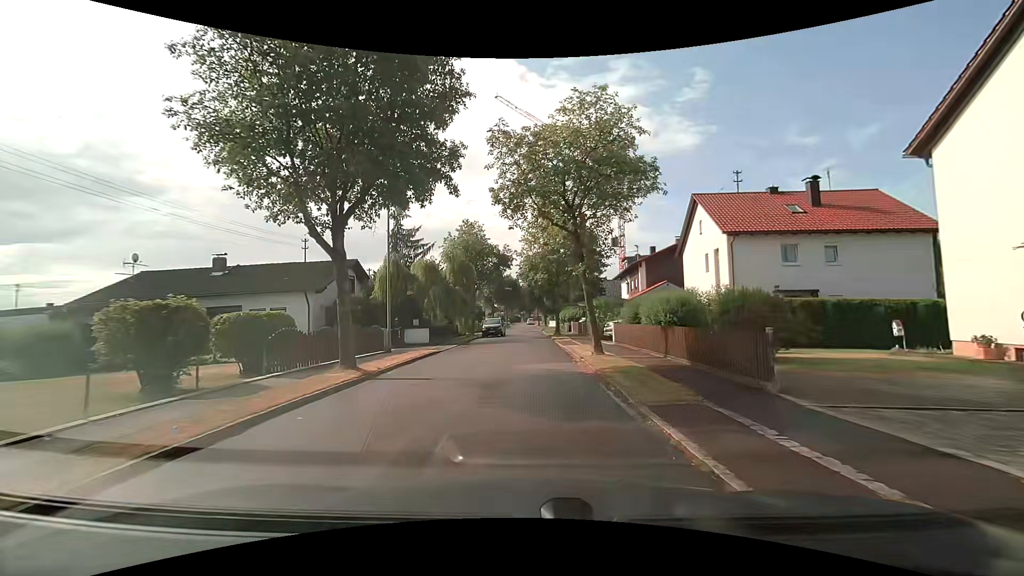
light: Day
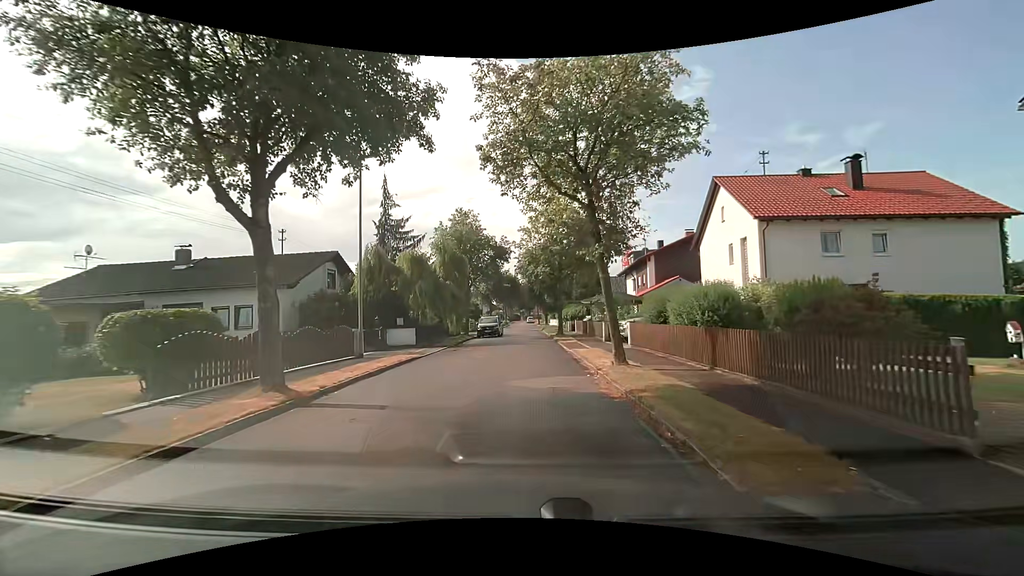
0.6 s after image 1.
(0.0, +3.7) m; 0°
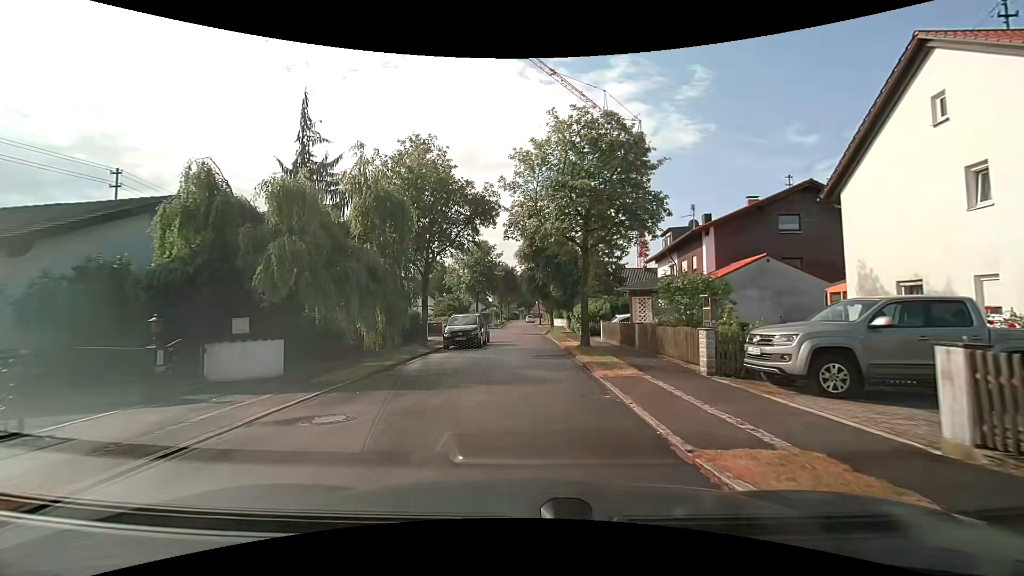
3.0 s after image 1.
(0.0, +14.8) m; -1°
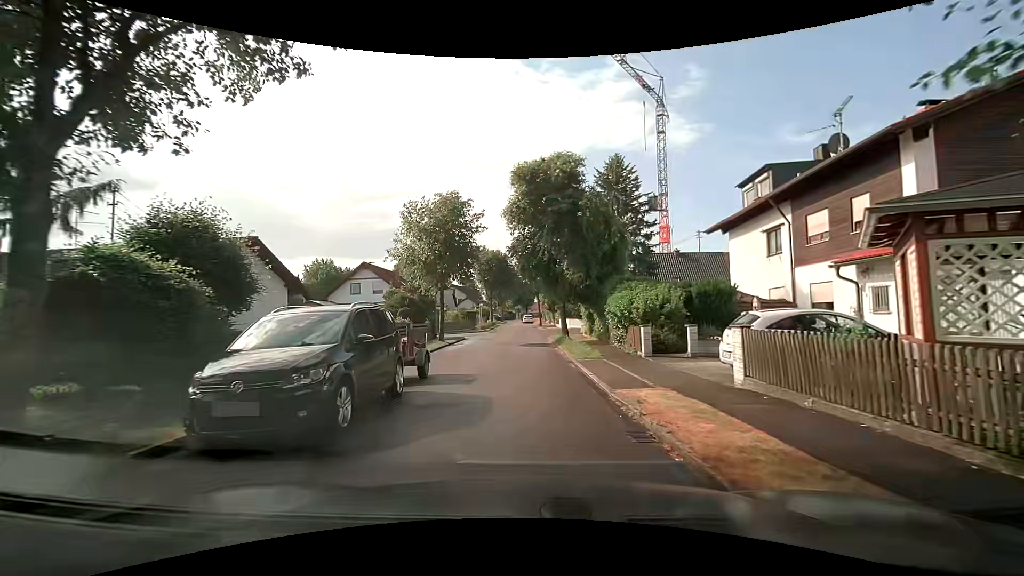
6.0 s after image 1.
(+0.4, +17.2) m; +1°
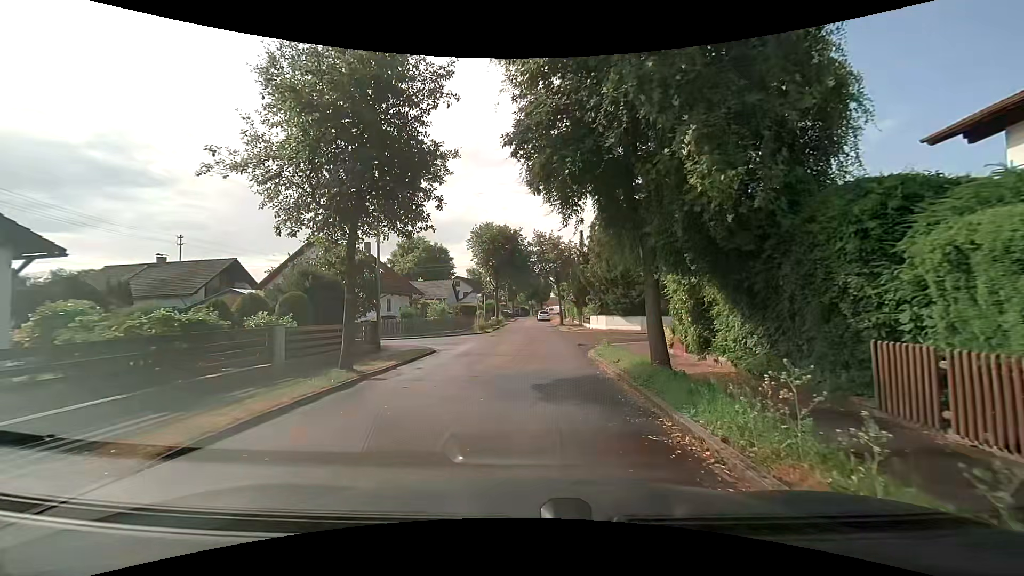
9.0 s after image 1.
(-0.1, +16.0) m; -1°
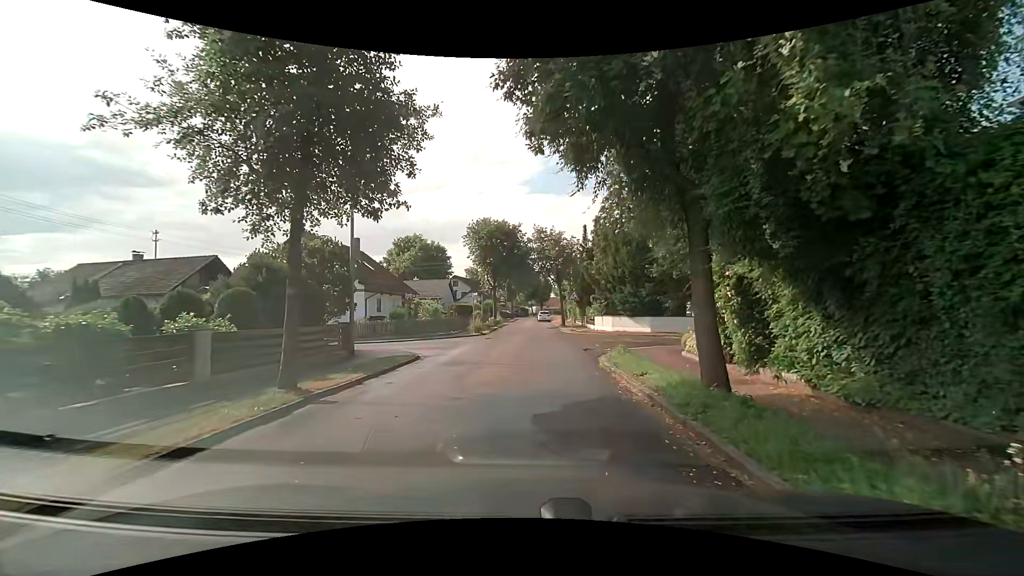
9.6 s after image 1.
(0.0, +2.7) m; 0°
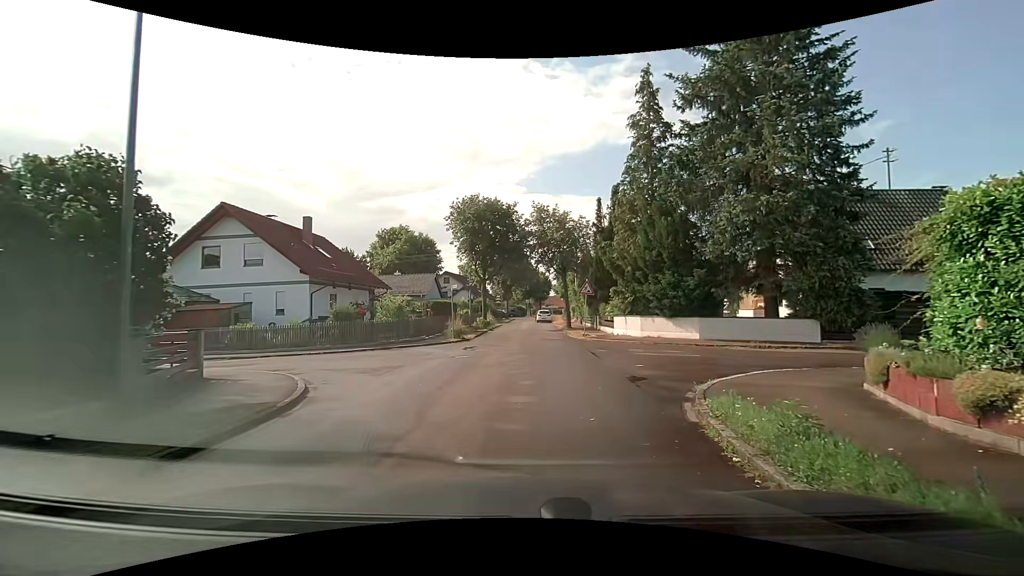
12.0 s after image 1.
(0.0, +8.8) m; +2°
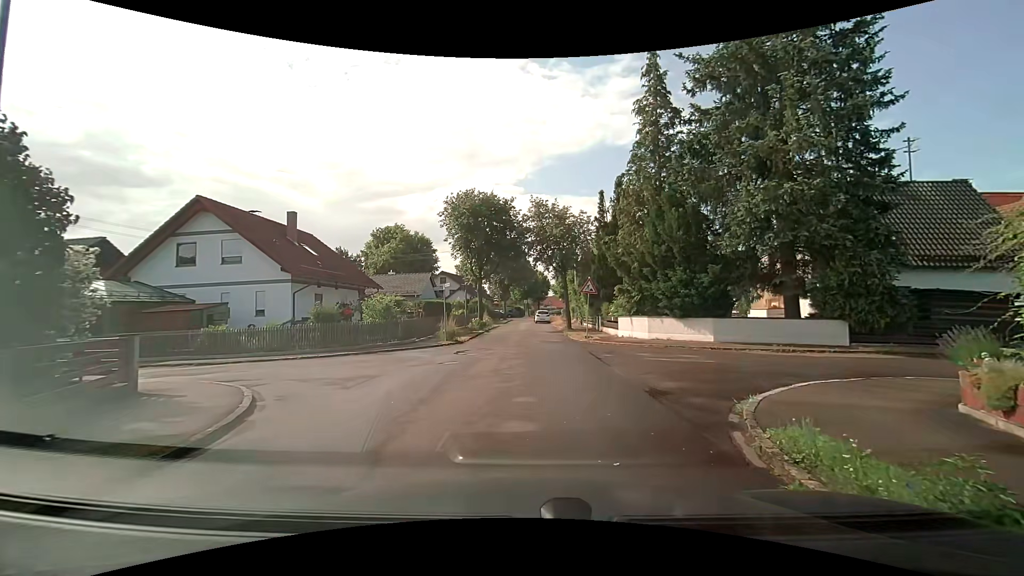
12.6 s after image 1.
(0.0, +1.8) m; -1°
